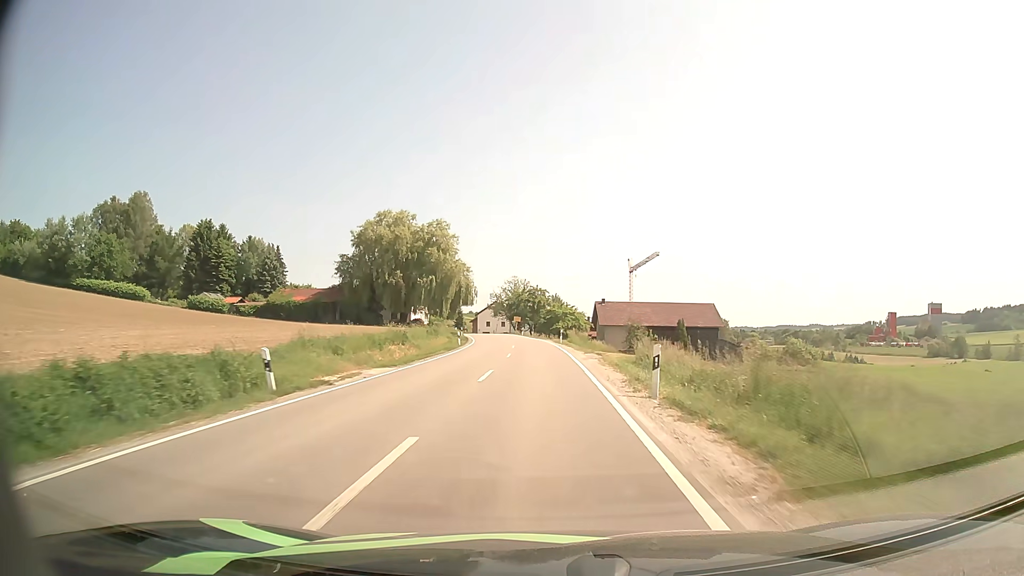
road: secondary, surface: asphalt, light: Day
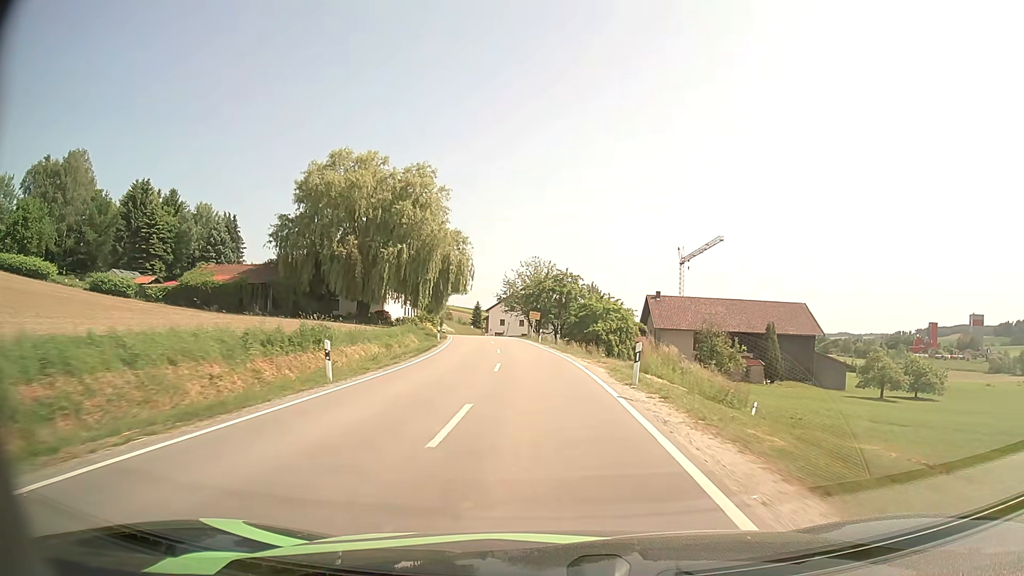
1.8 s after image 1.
(-0.4, +32.5) m; -2°
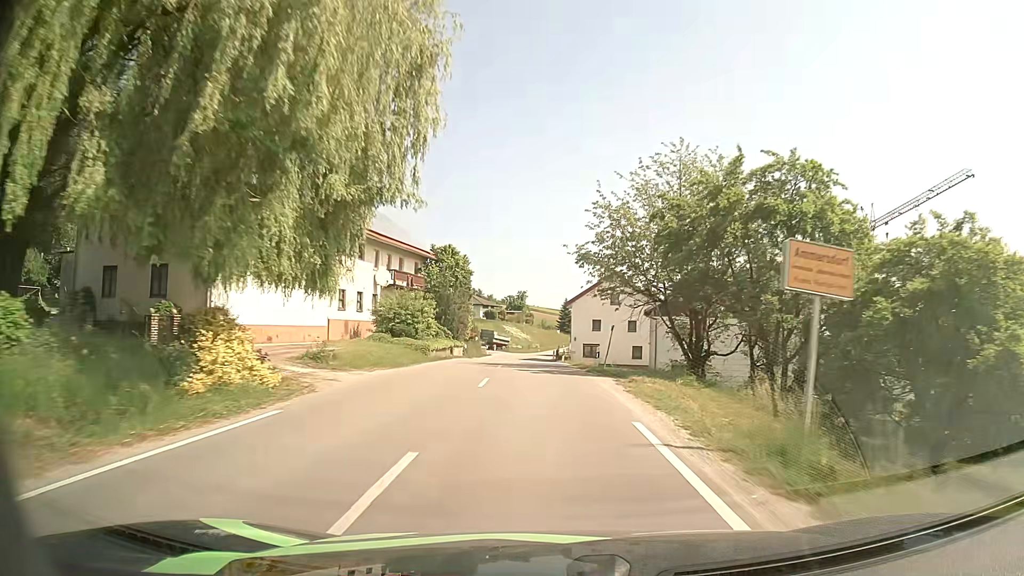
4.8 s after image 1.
(-3.1, +52.7) m; -8°
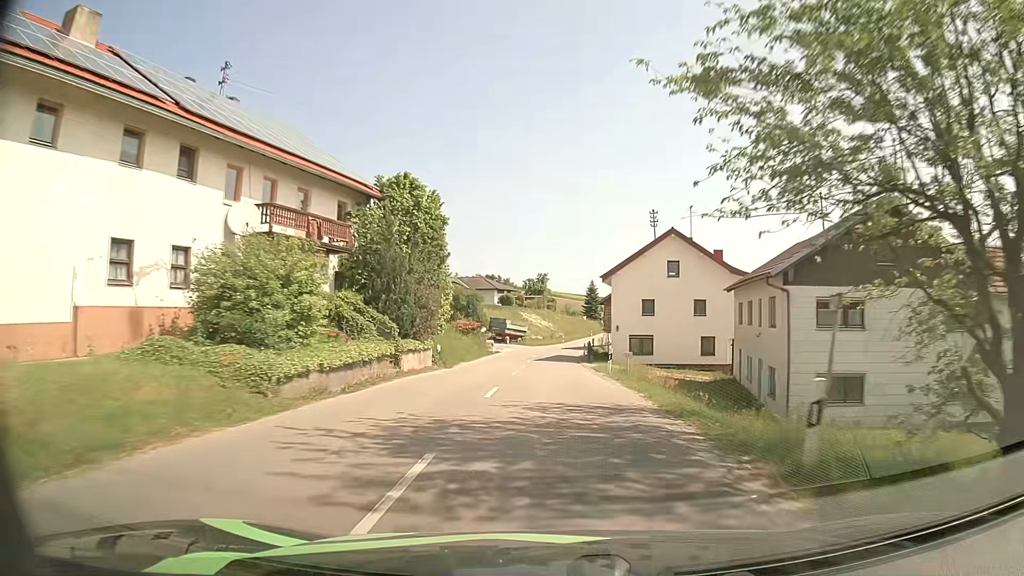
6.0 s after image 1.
(-0.4, +19.9) m; -2°
